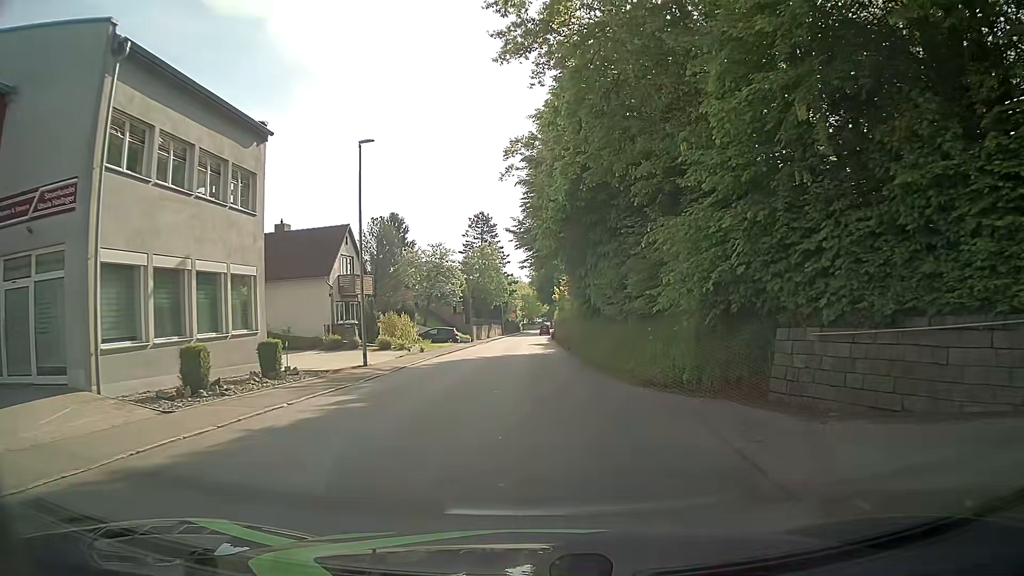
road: tertiary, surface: asphalt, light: Day
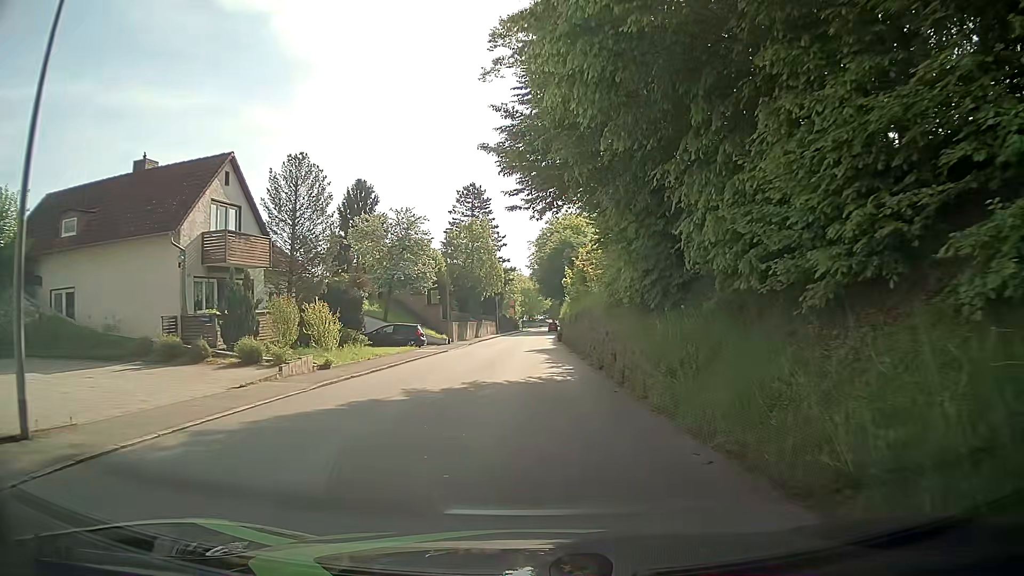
(+0.1, +17.8) m; +2°
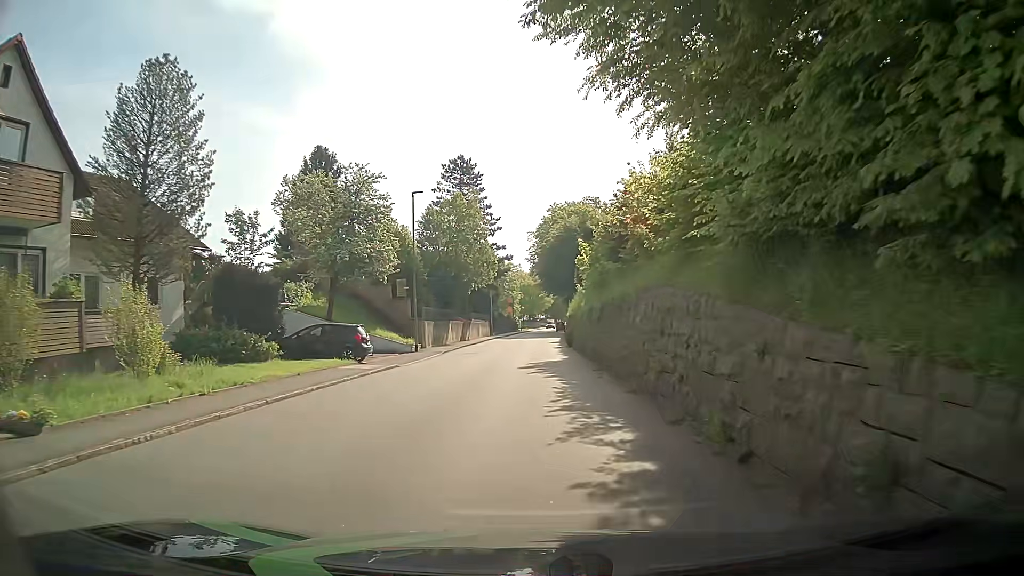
(-0.3, +13.5) m; -2°
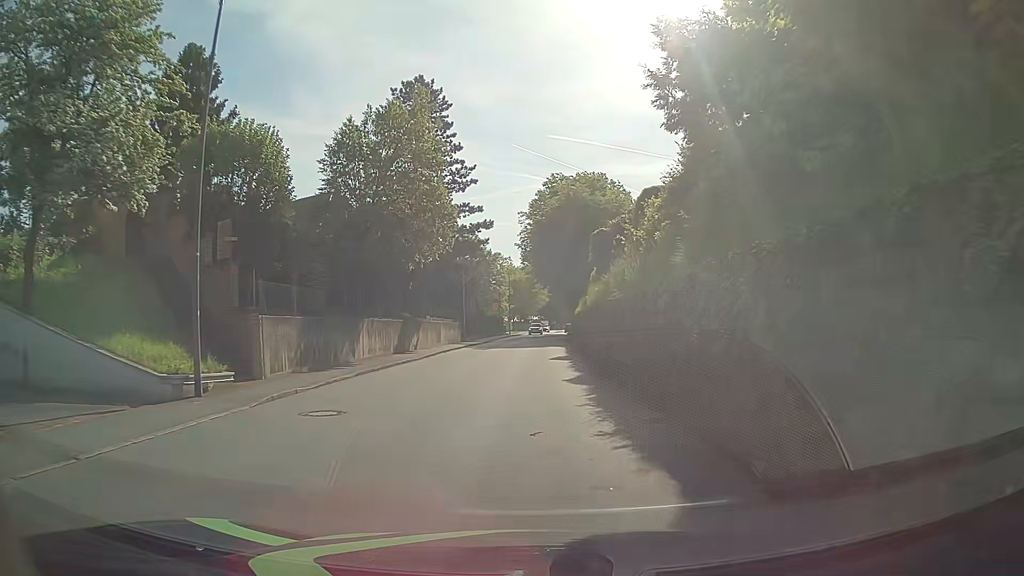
(+0.2, +22.5) m; +1°
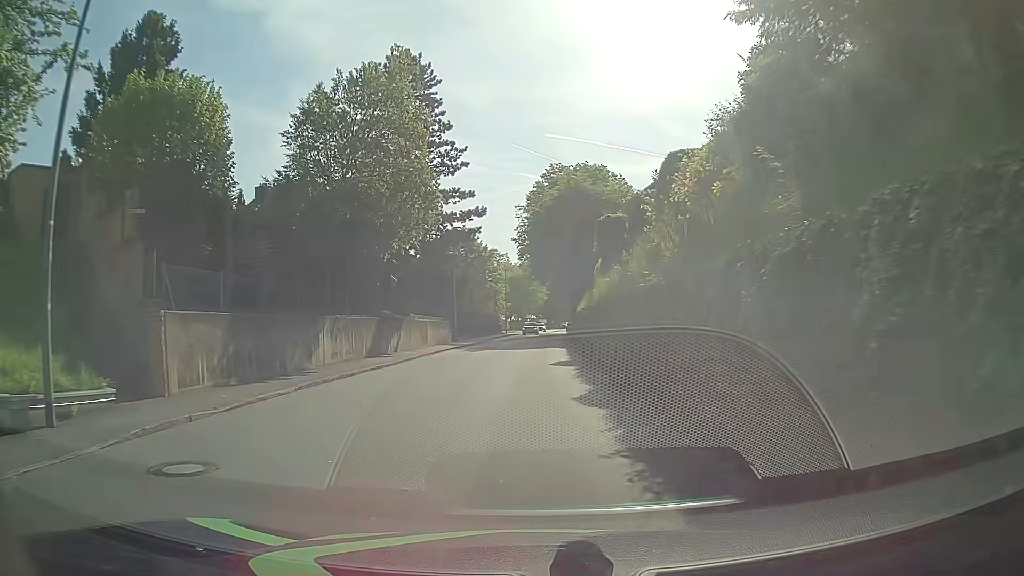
(0.0, +4.5) m; -1°
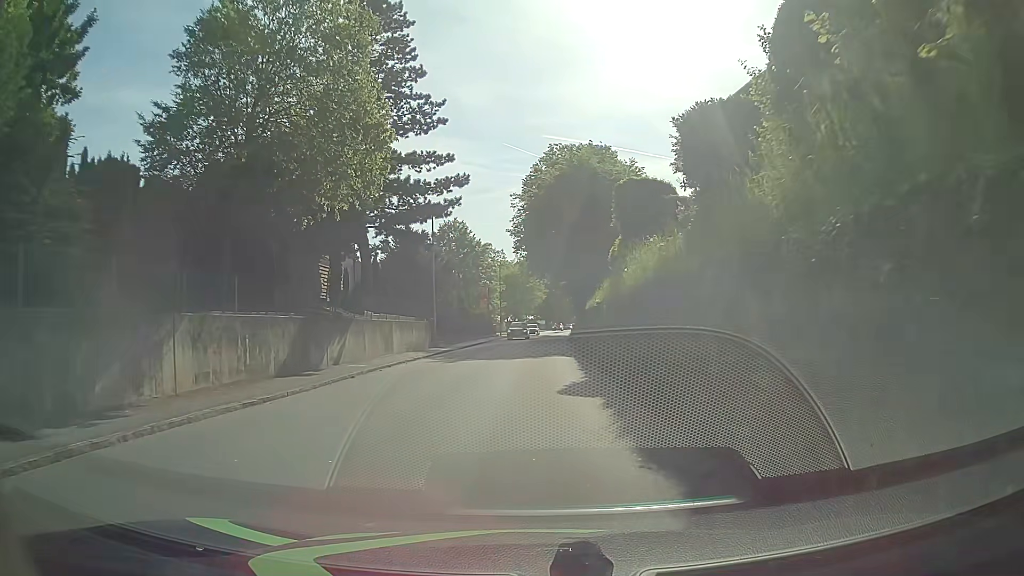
(+0.1, +8.9) m; +1°
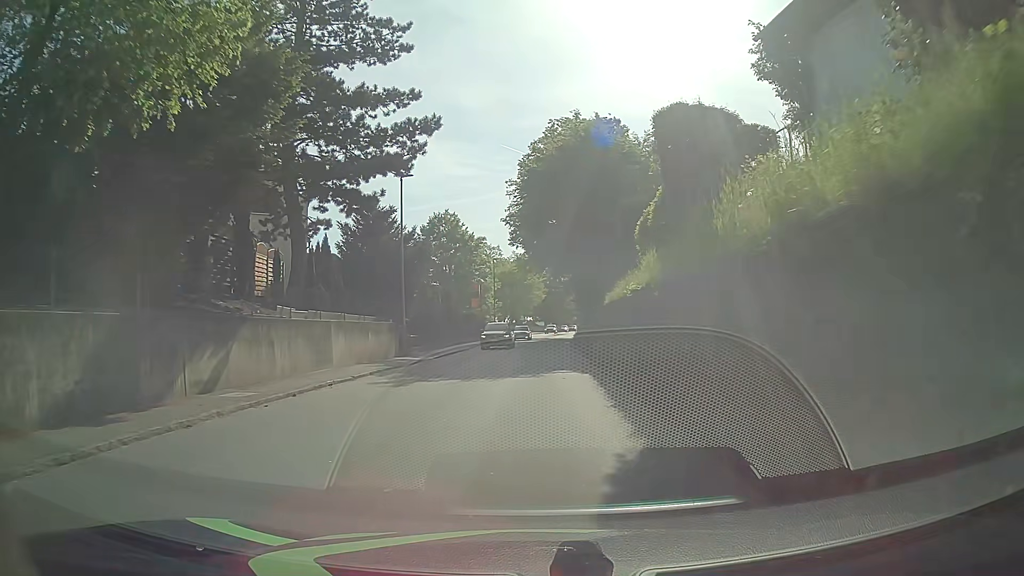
(0.0, +8.9) m; -1°
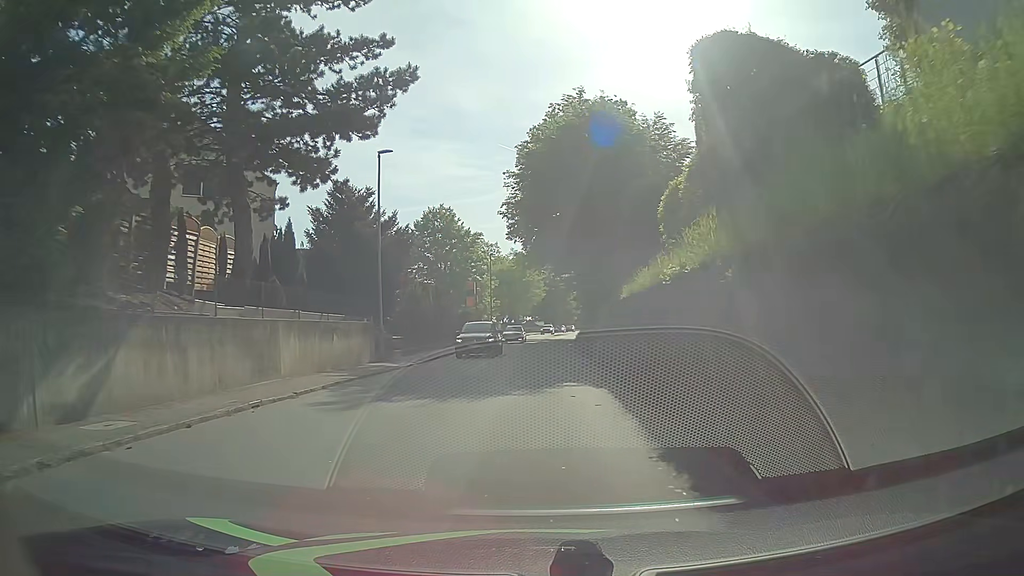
(0.0, +4.4) m; +2°
(0, +10) (0, +20) (0, +30) (0, +40) (0, +50) (0, +60) (+1, +70) (+1, +80) (+2, +90) (+3, +100) m
